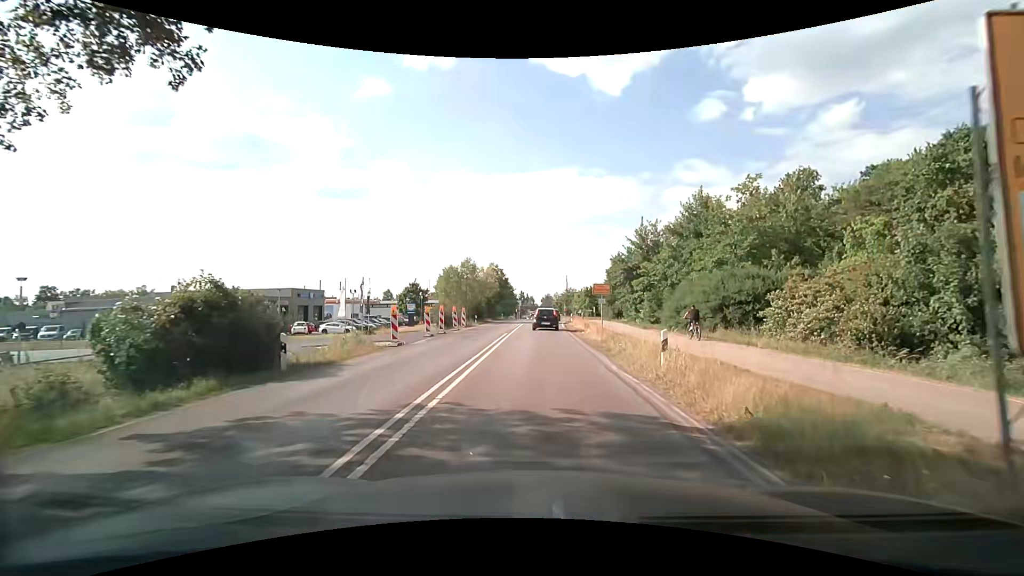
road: secondary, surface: asphalt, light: Day
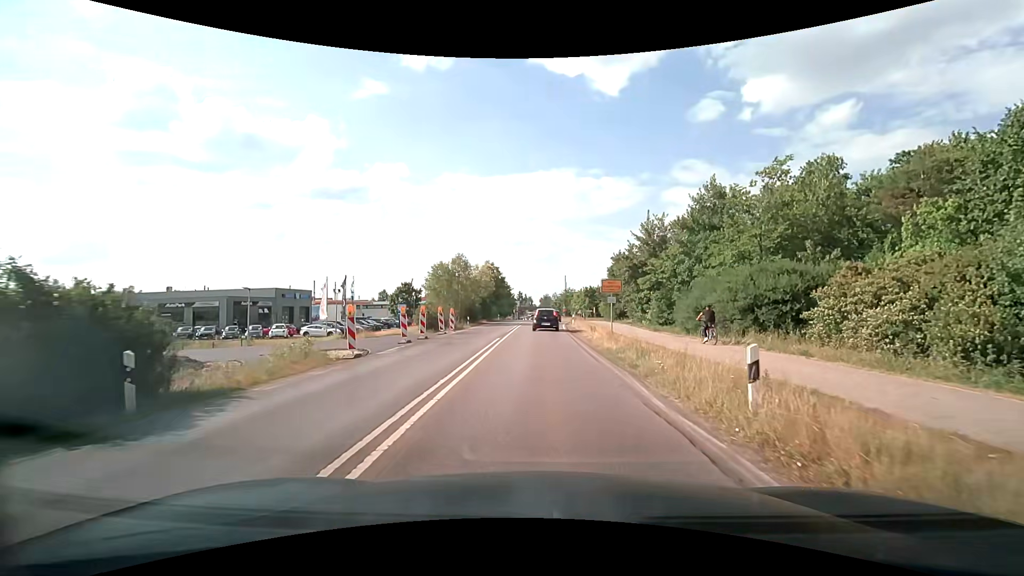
(0.0, +4.5) m; 0°
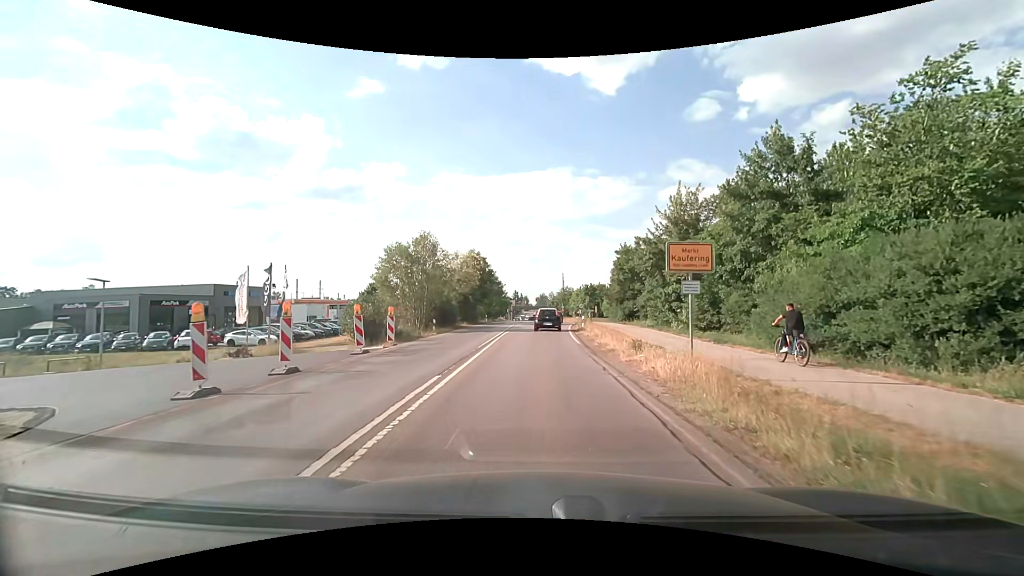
(0.0, +13.6) m; 0°
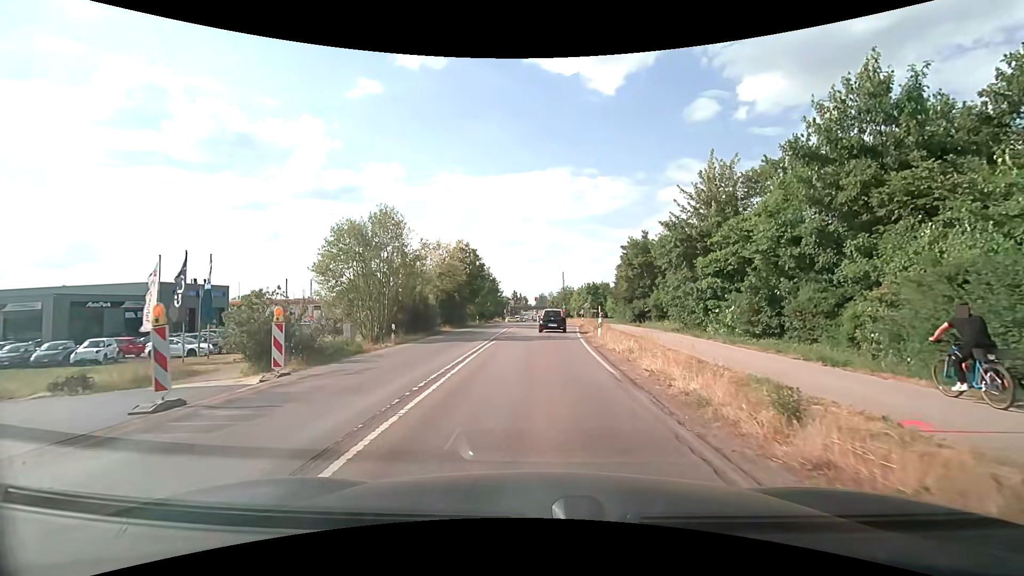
(0.0, +9.1) m; 0°
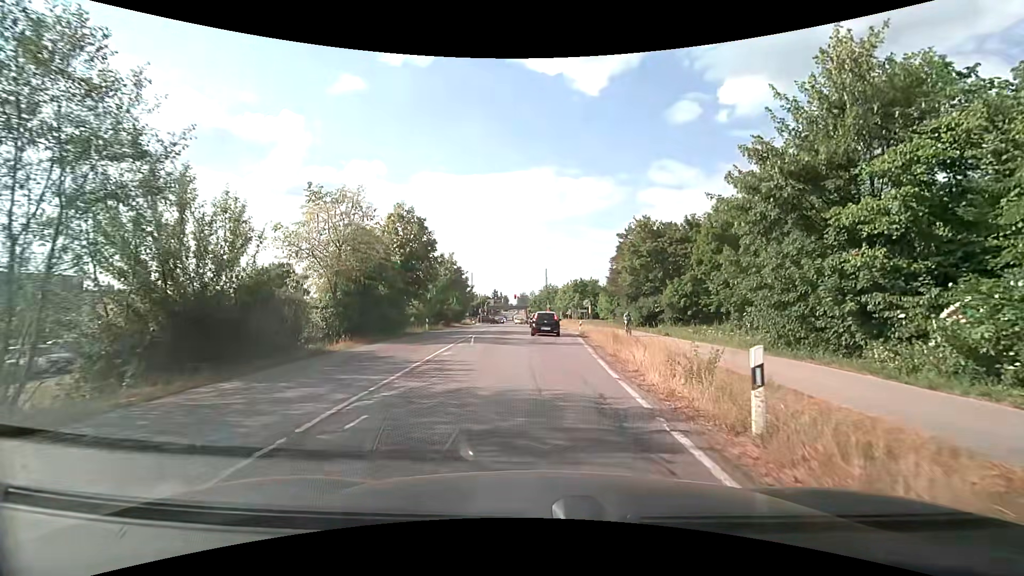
(+0.3, +18.1) m; +2°
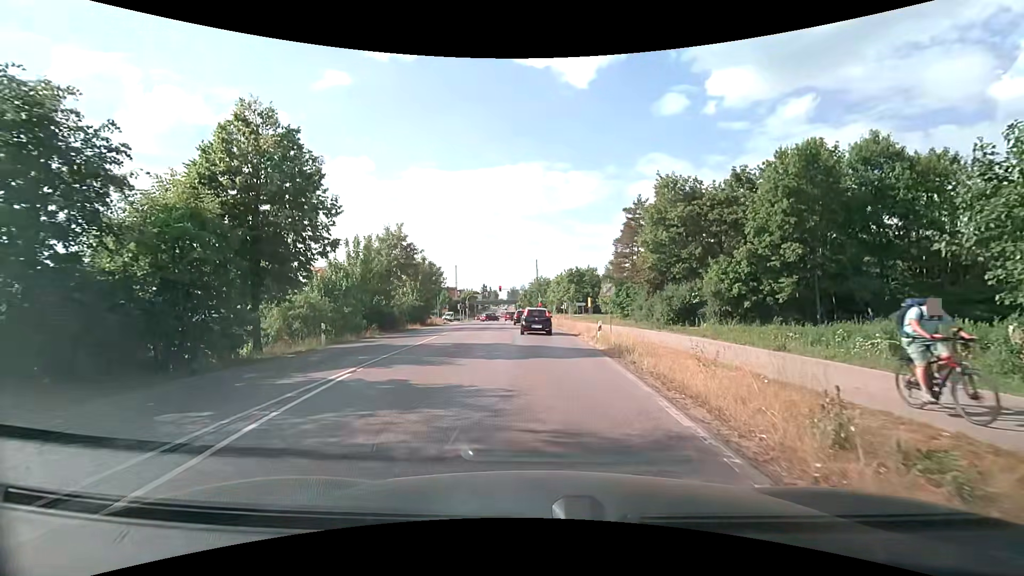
(+0.3, +17.4) m; +1°
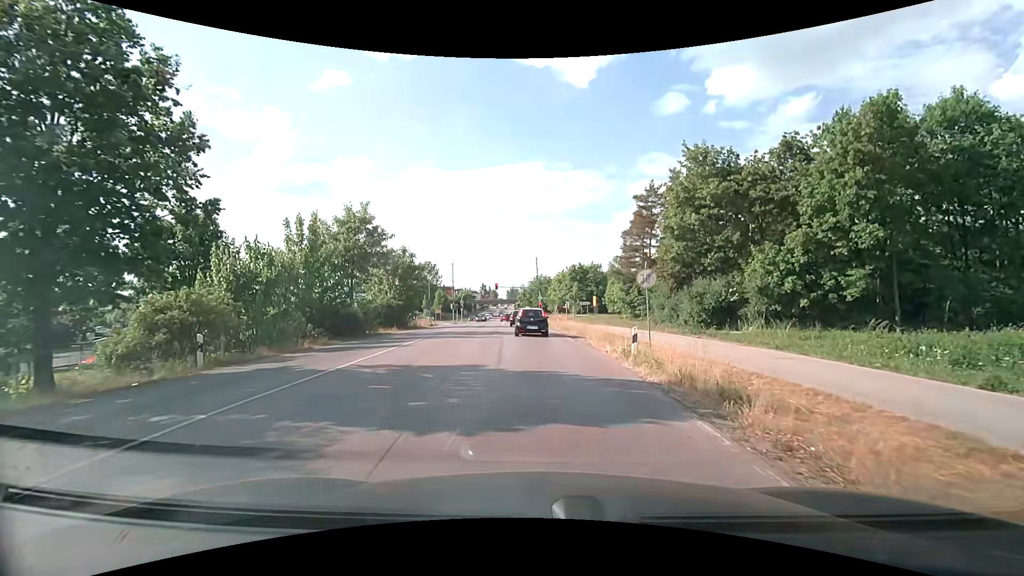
(0.0, +7.9) m; 0°
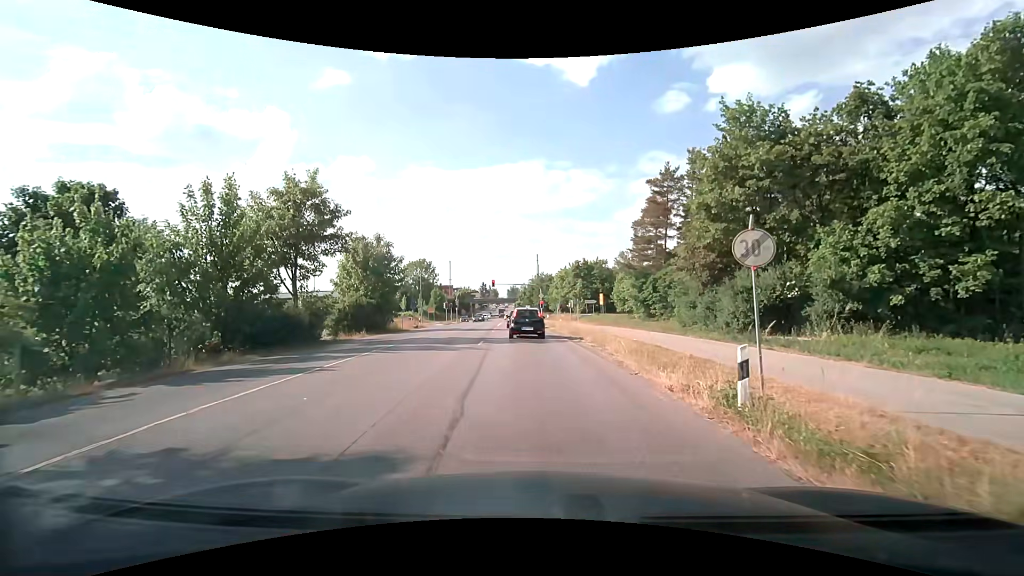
(0.0, +7.4) m; 0°
(0, +10) (0, +20) (-1, +30) (-2, +40) (-2, +50) (-3, +60) (-4, +70) (-5, +80) (-5, +90) (-6, +100) m
